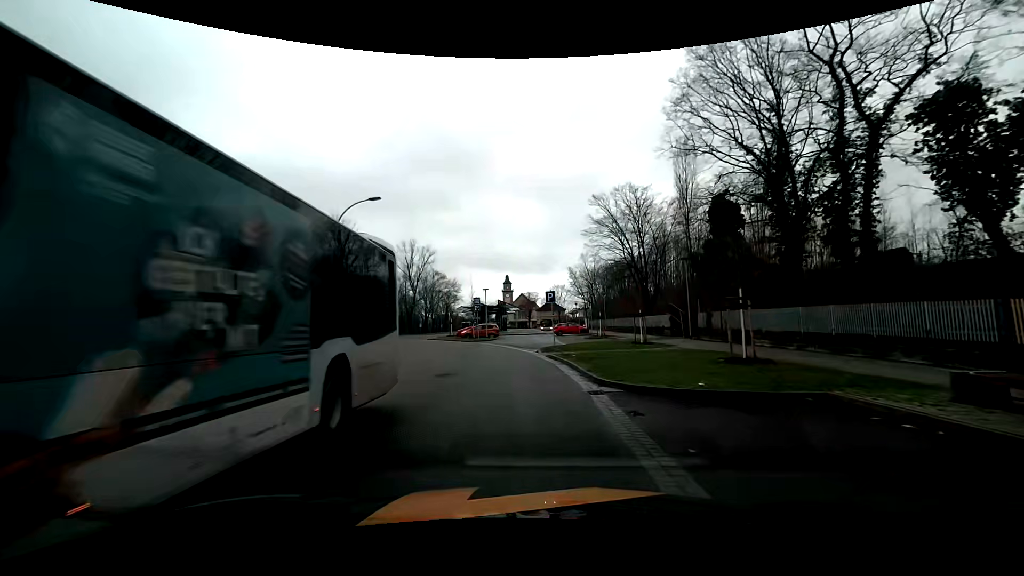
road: unclassified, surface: asphalt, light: Day
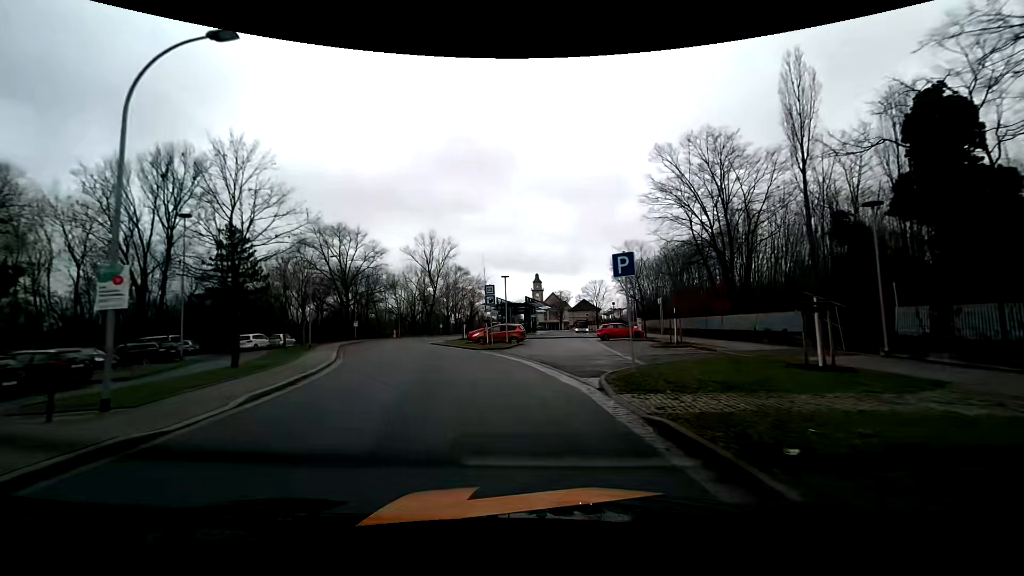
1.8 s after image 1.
(-0.3, +14.5) m; -3°
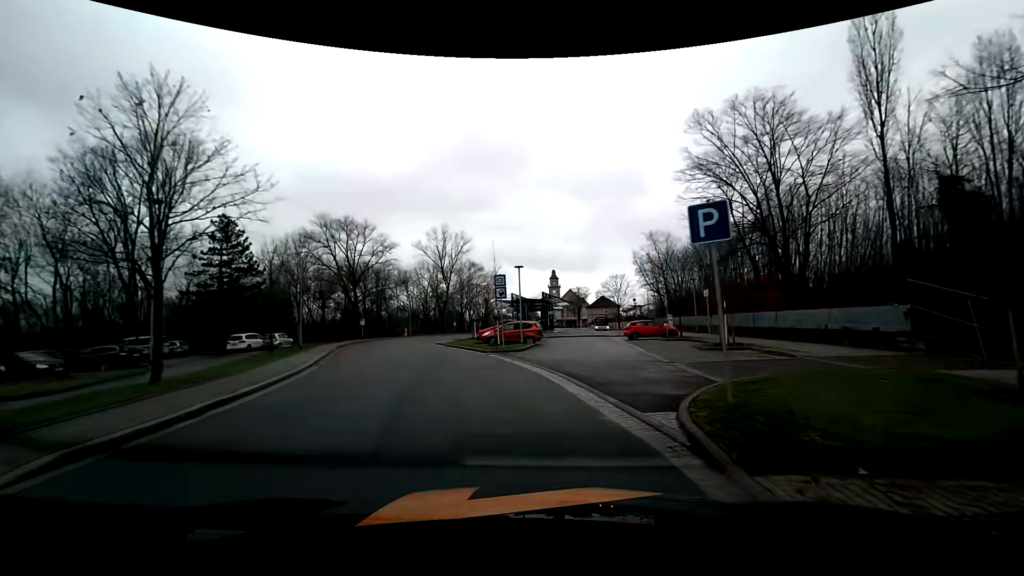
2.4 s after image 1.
(-0.1, +5.0) m; -2°
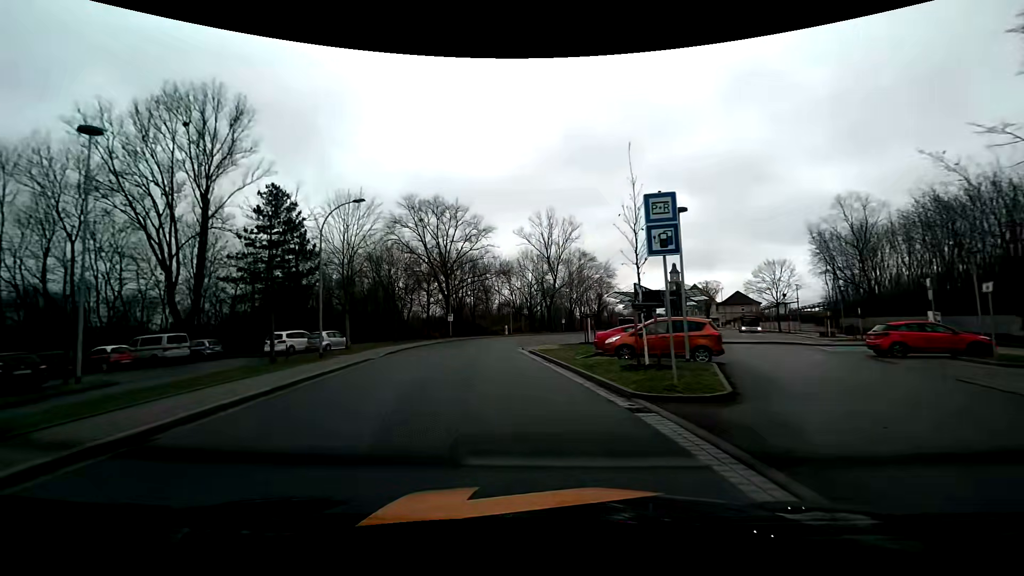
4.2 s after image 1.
(-1.7, +15.3) m; -13°
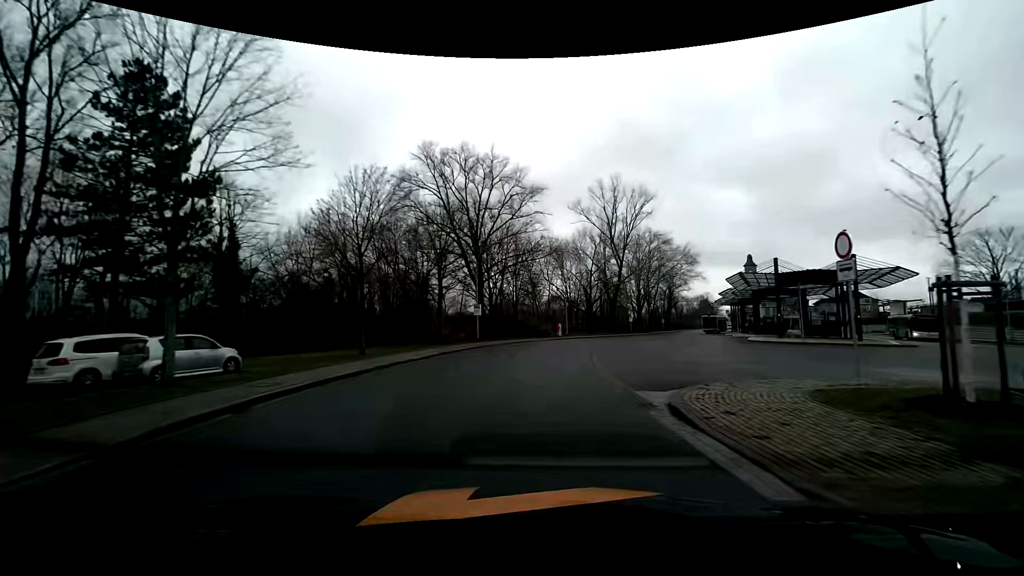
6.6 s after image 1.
(-1.8, +21.8) m; -5°
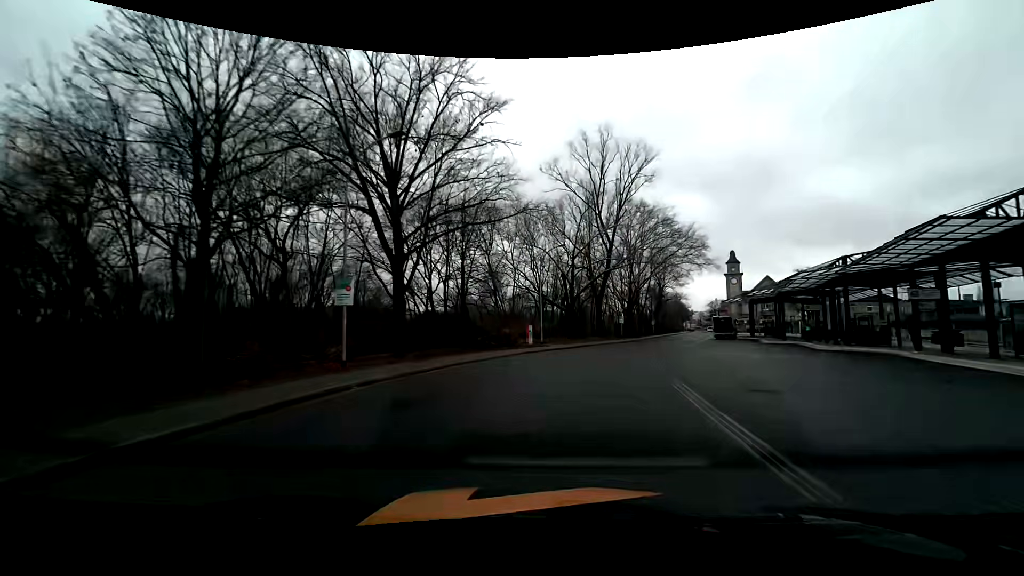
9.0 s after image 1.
(+0.5, +22.5) m; +4°
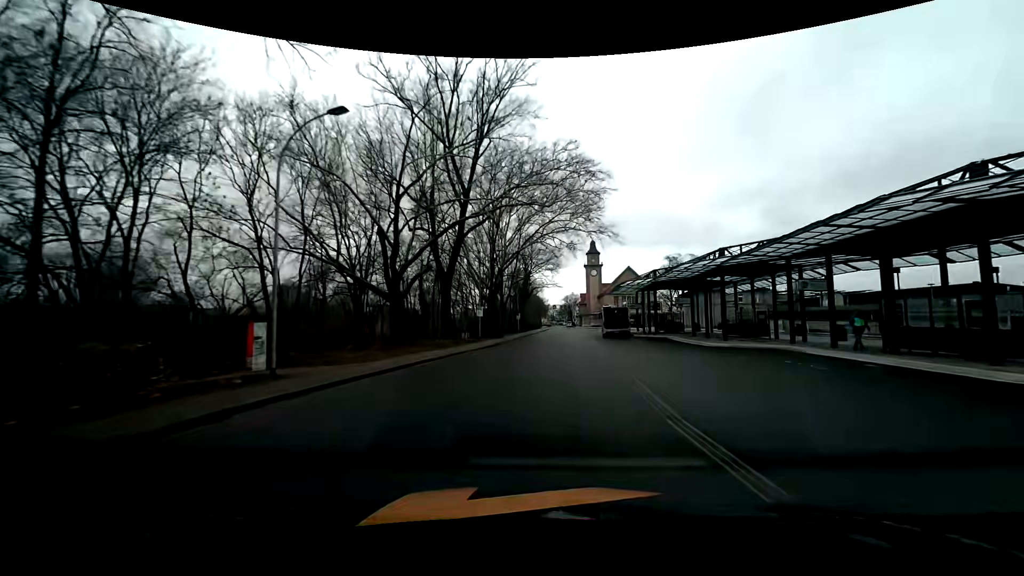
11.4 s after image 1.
(+3.5, +23.3) m; +16°
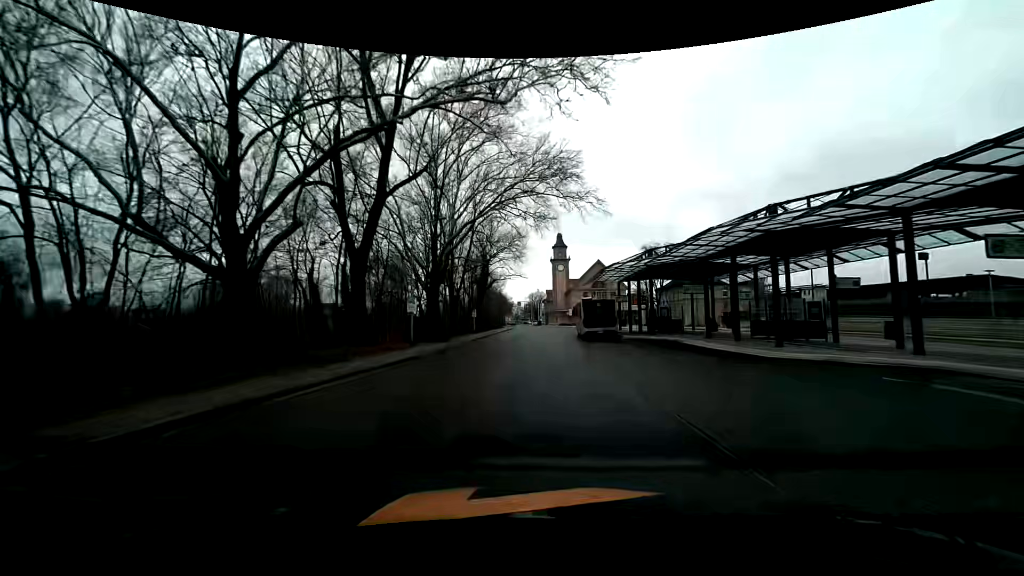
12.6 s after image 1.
(+0.5, +12.4) m; +5°
(0, +10) (0, +20) (0, +30) (0, +40) (+1, +50) (+1, +60) (+1, +70) (+1, +80) (+2, +90) (+2, +100) m
